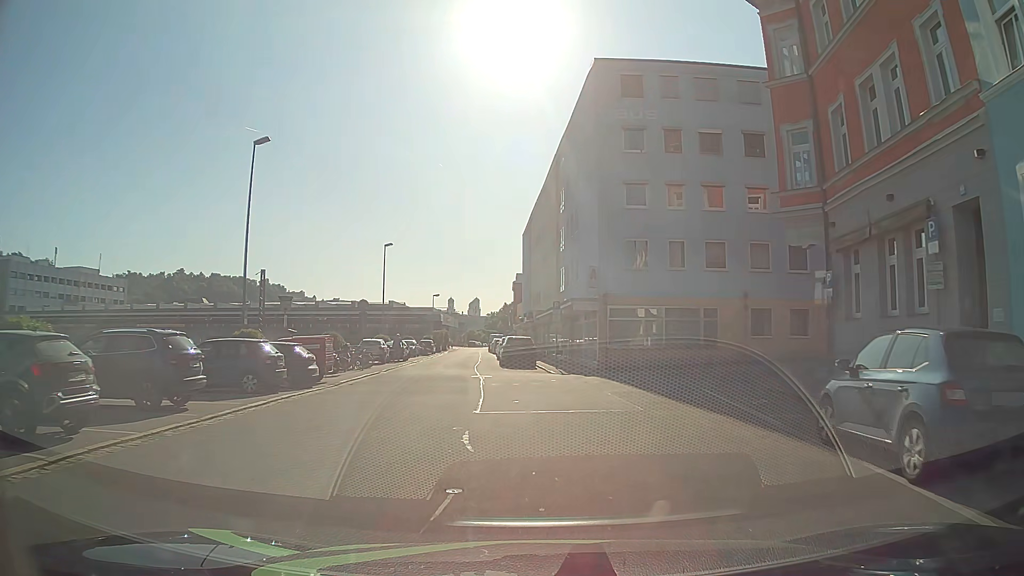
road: residential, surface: asphalt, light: Day
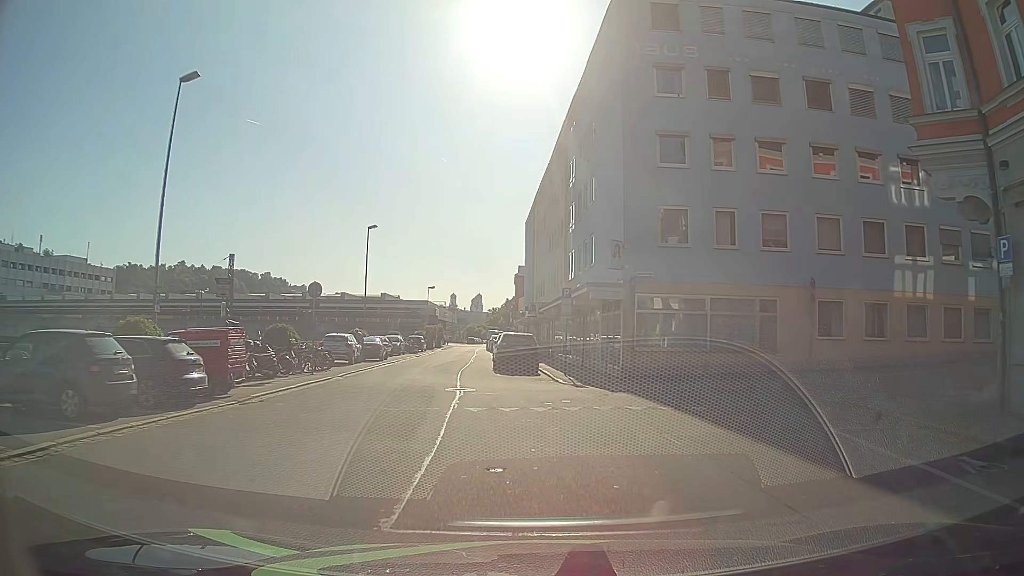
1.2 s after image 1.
(+0.1, +7.7) m; +1°
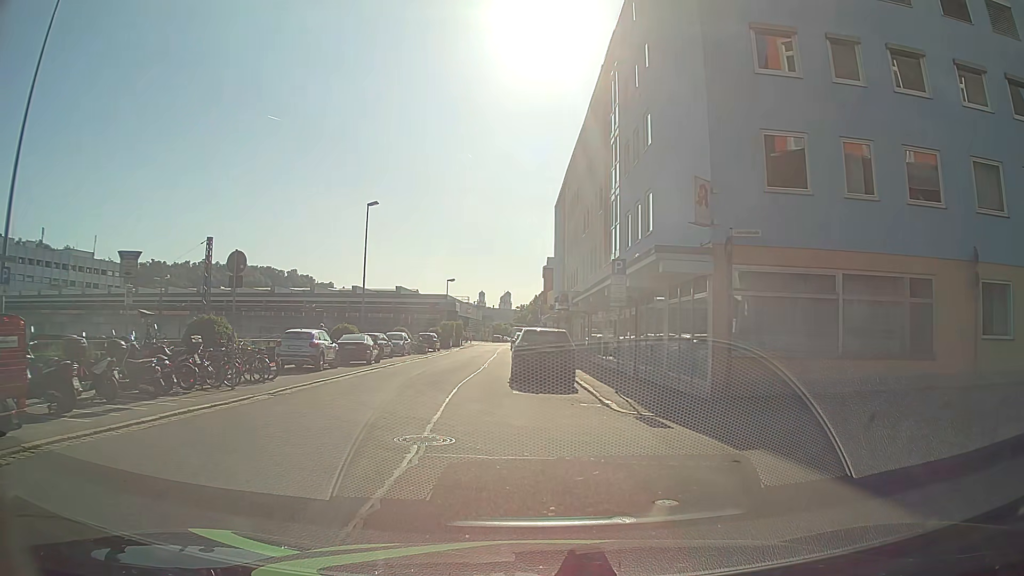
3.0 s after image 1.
(-0.1, +8.8) m; -3°
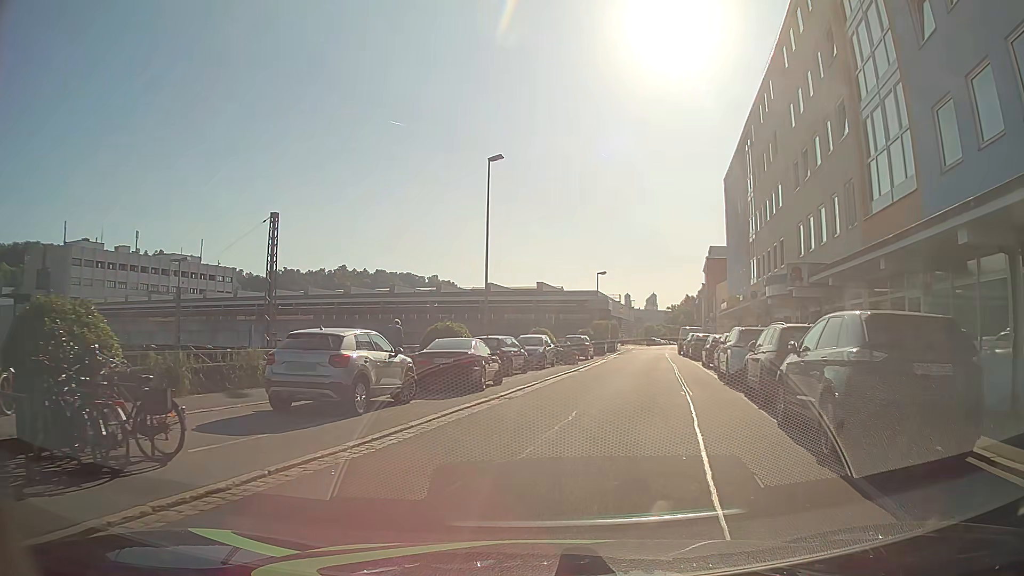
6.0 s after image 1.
(-1.8, +13.5) m; -11°
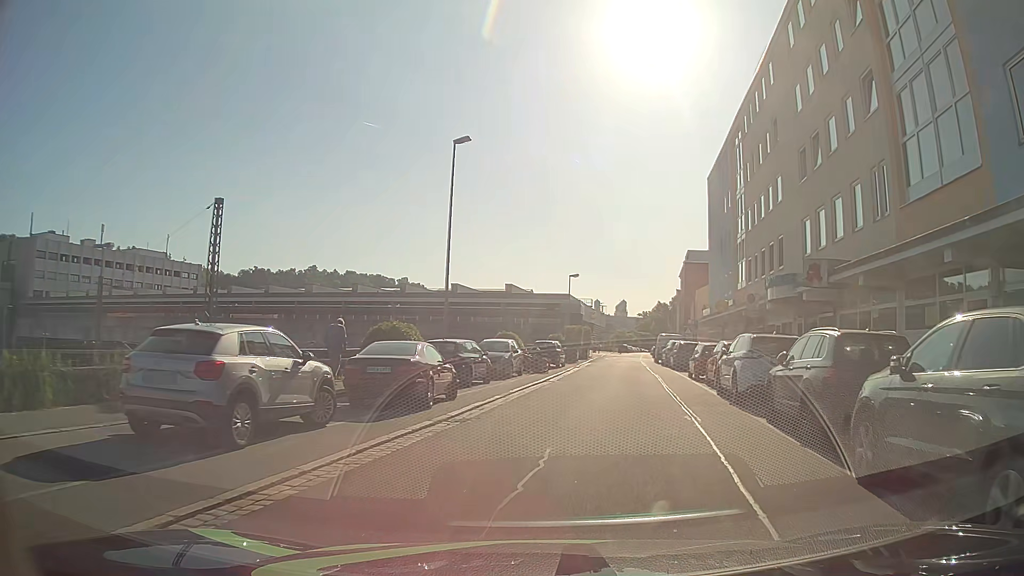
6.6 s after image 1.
(0.0, +3.8) m; +1°
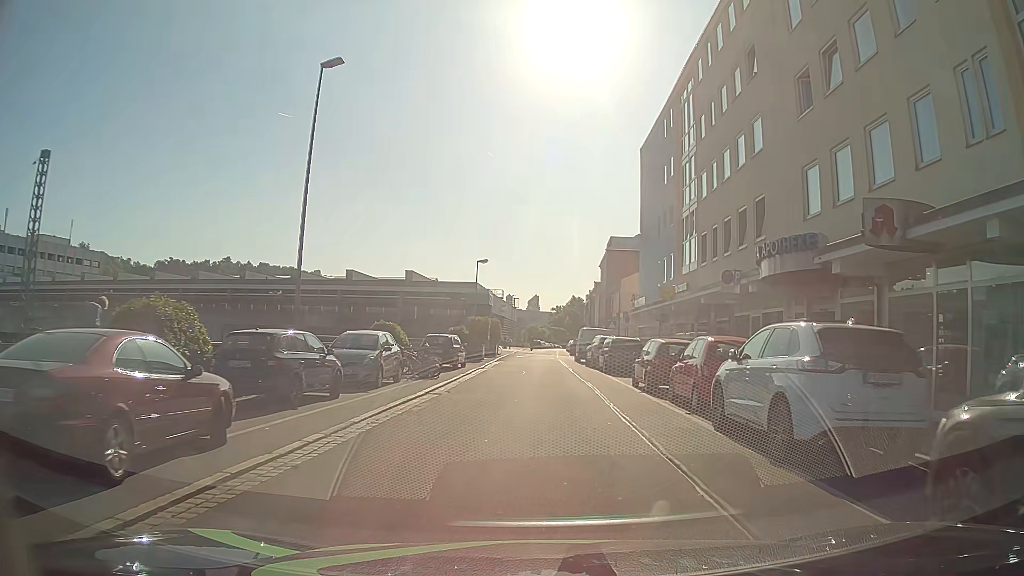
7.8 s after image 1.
(+0.7, +8.4) m; +8°
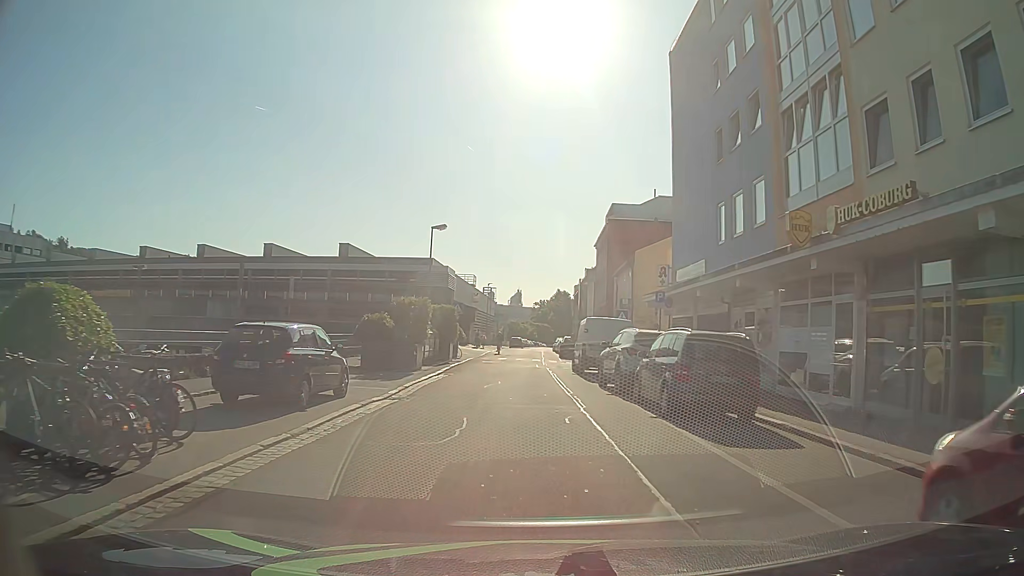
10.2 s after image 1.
(+0.3, +17.4) m; +1°
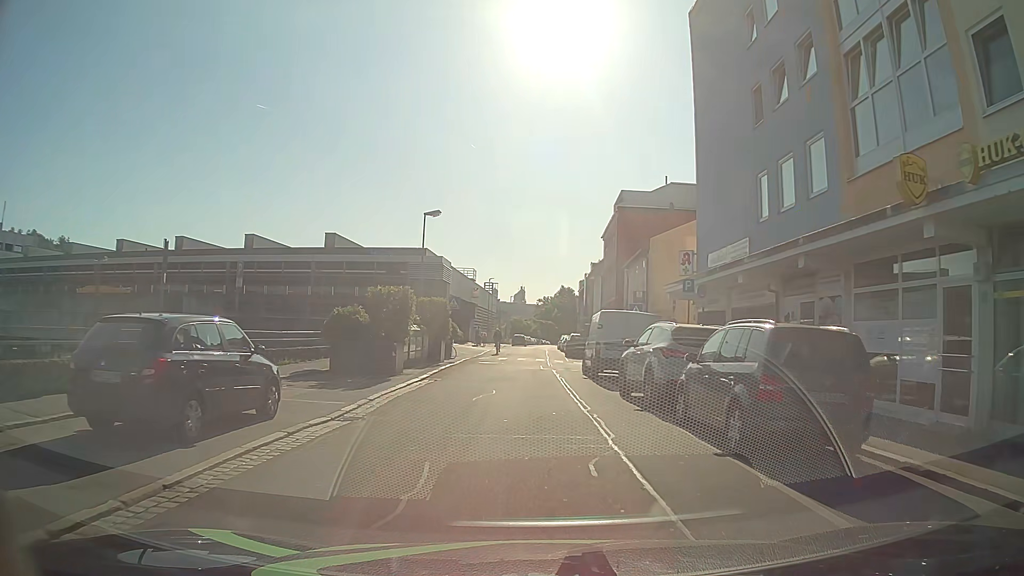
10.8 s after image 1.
(0.0, +4.2) m; 0°
